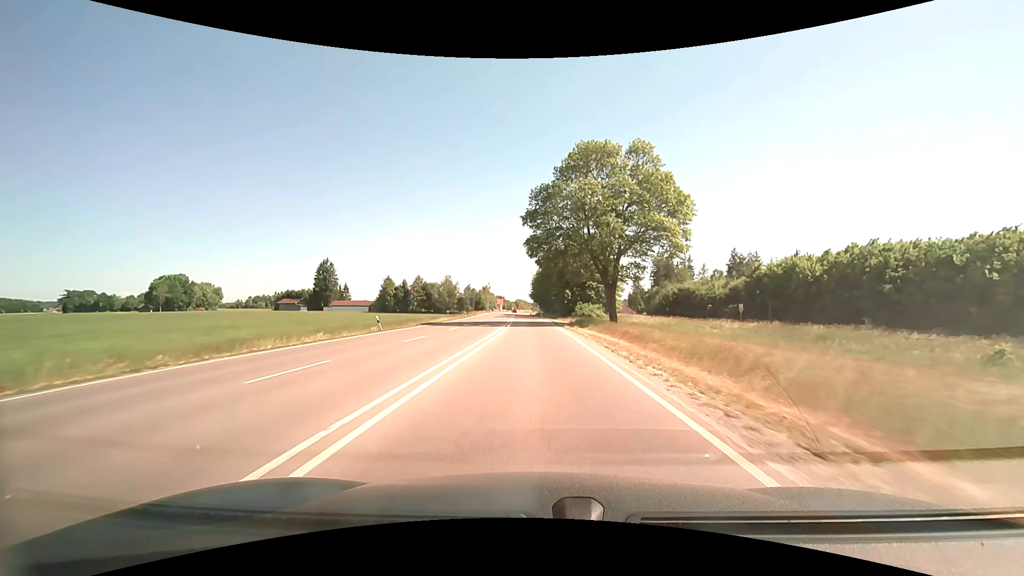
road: primary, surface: asphalt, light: Day
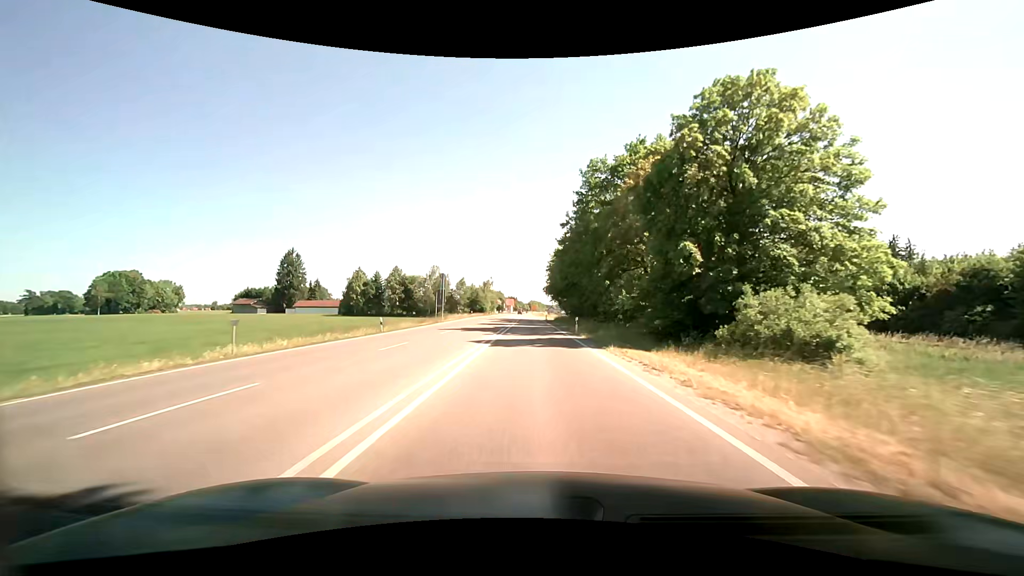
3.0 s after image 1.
(-0.5, +51.3) m; -2°
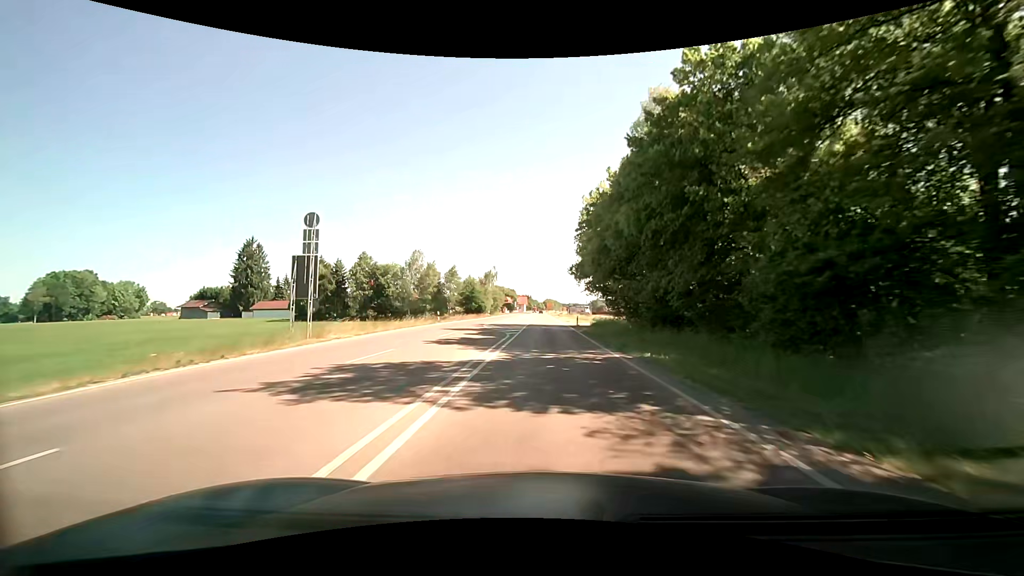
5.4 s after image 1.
(-0.7, +40.1) m; 0°
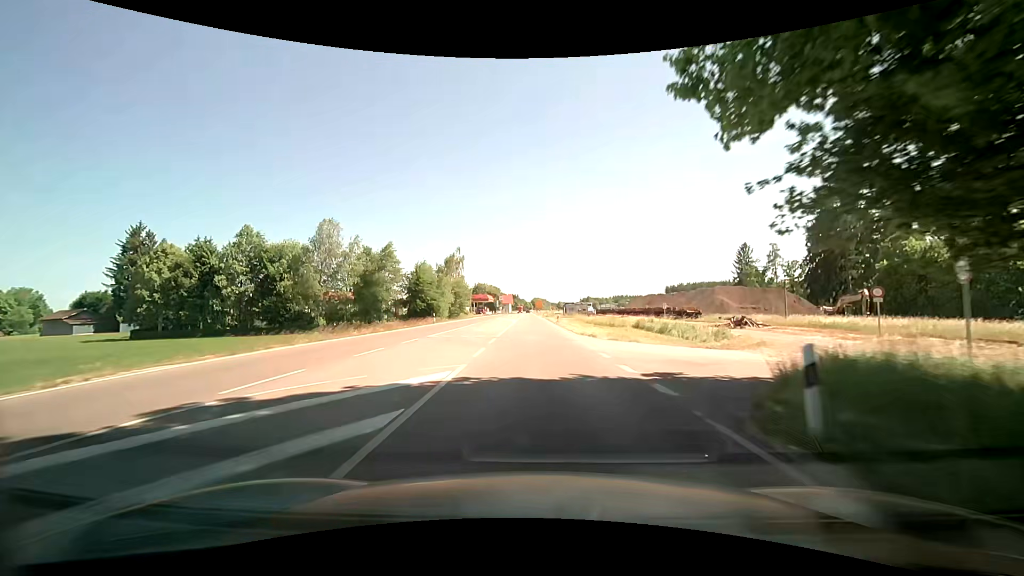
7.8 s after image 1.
(+0.2, +40.2) m; 0°
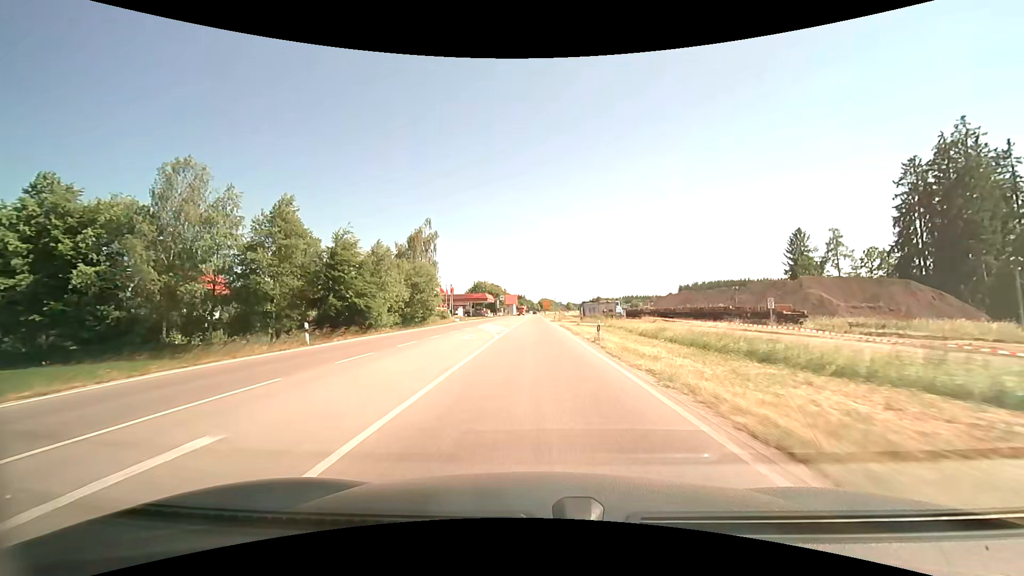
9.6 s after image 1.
(+0.3, +30.4) m; 0°
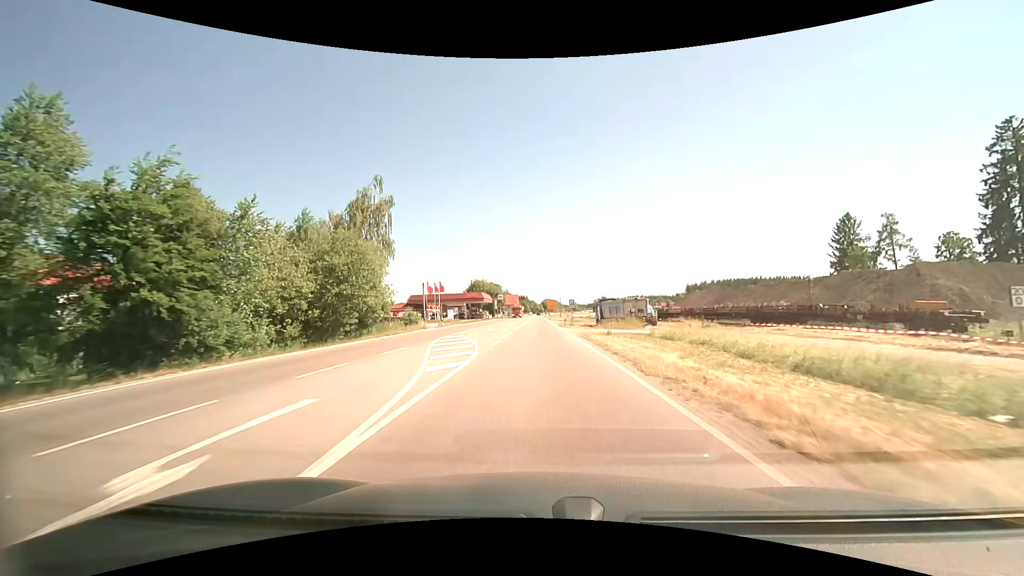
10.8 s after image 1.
(0.0, +20.4) m; +1°
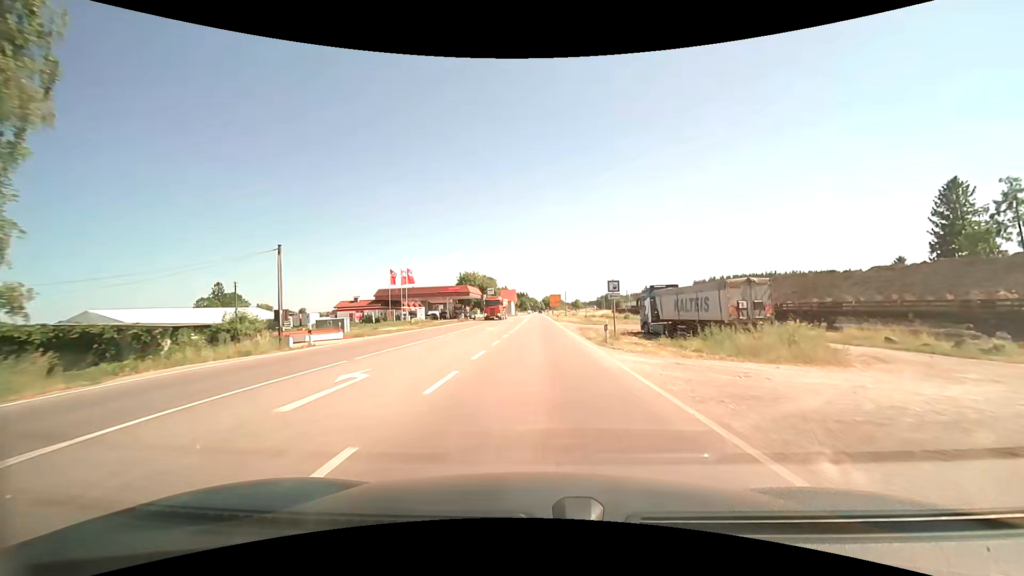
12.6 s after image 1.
(-0.4, +30.7) m; -2°
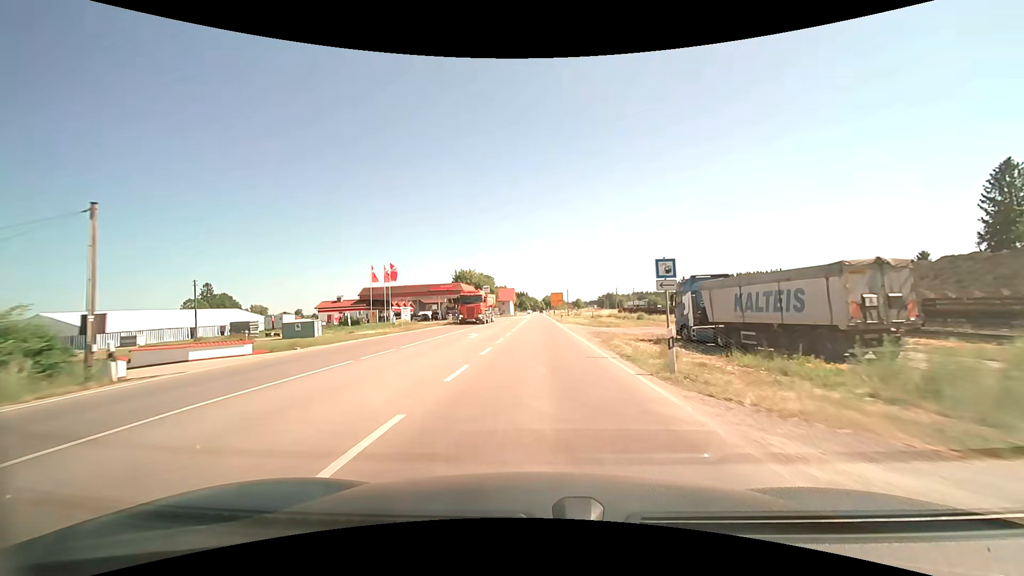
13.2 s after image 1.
(-0.1, +10.3) m; -1°
(0, +10) (0, +20) (+1, +30) (+1, +40) (+1, +50) (+1, +60) (+1, +70) (+2, +80) (+2, +90) (+2, +100) m
